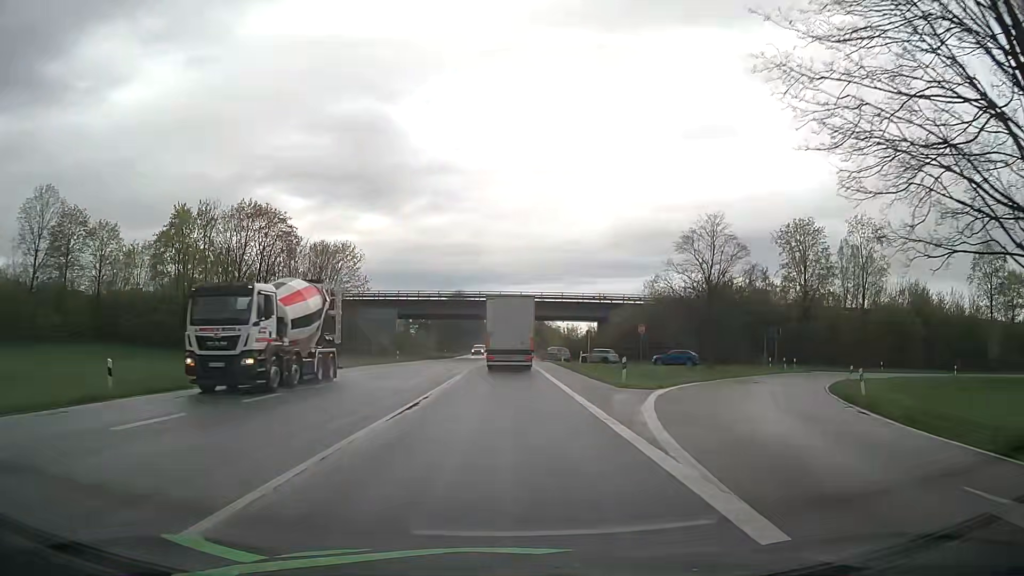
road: primary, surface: asphalt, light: Day
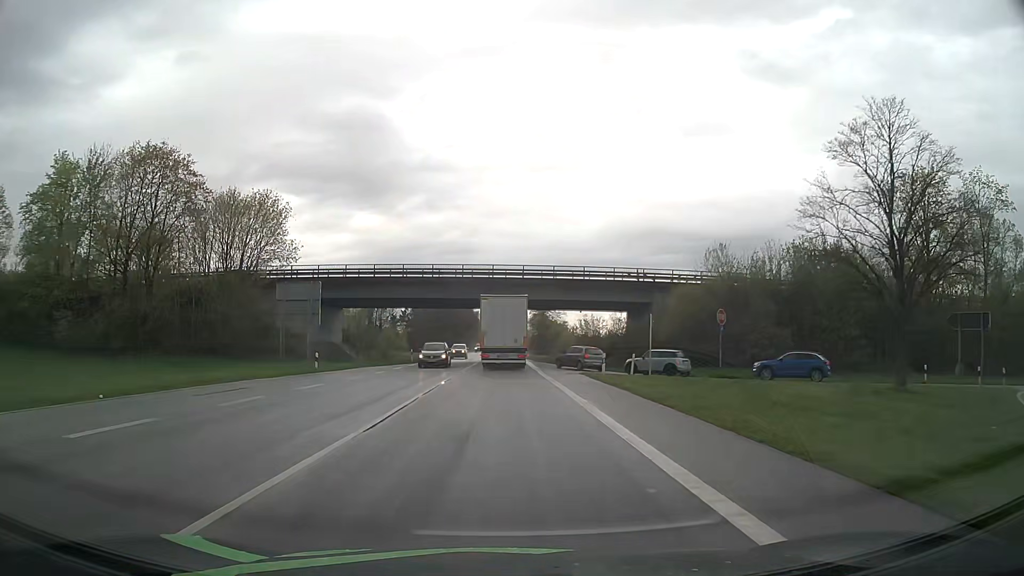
(+0.1, +25.3) m; 0°
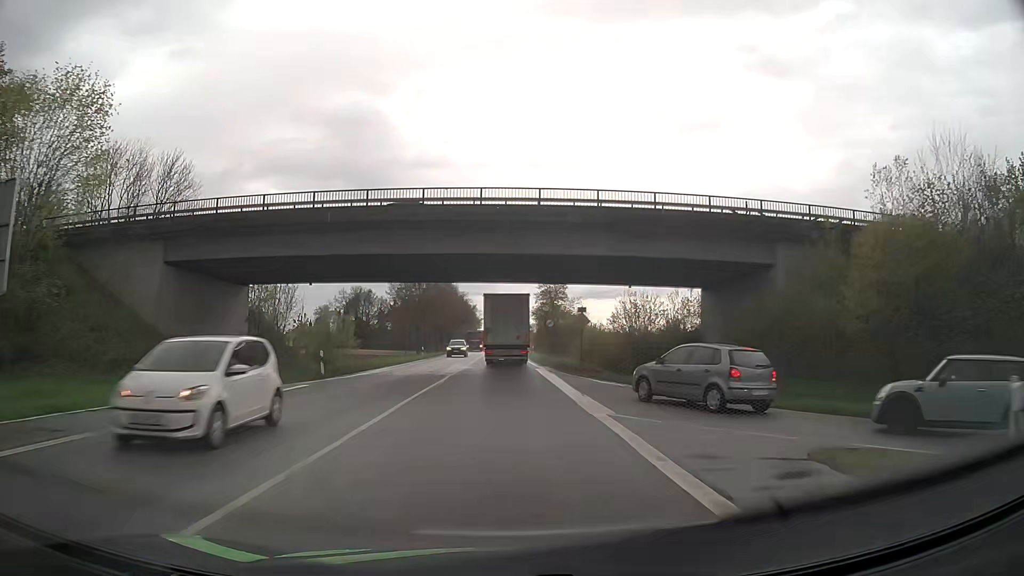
(0.0, +26.2) m; 0°
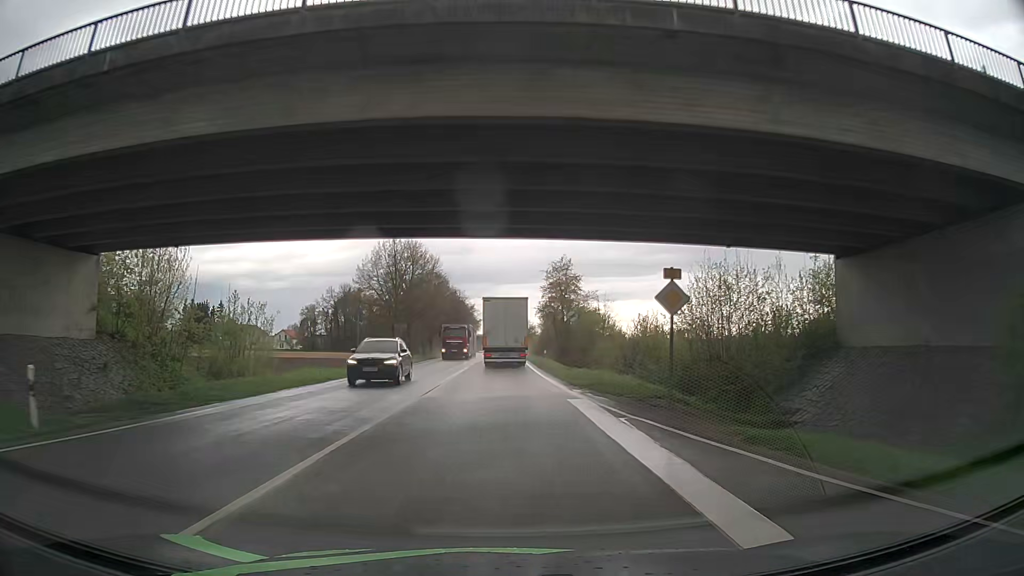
(0.0, +17.9) m; 0°
